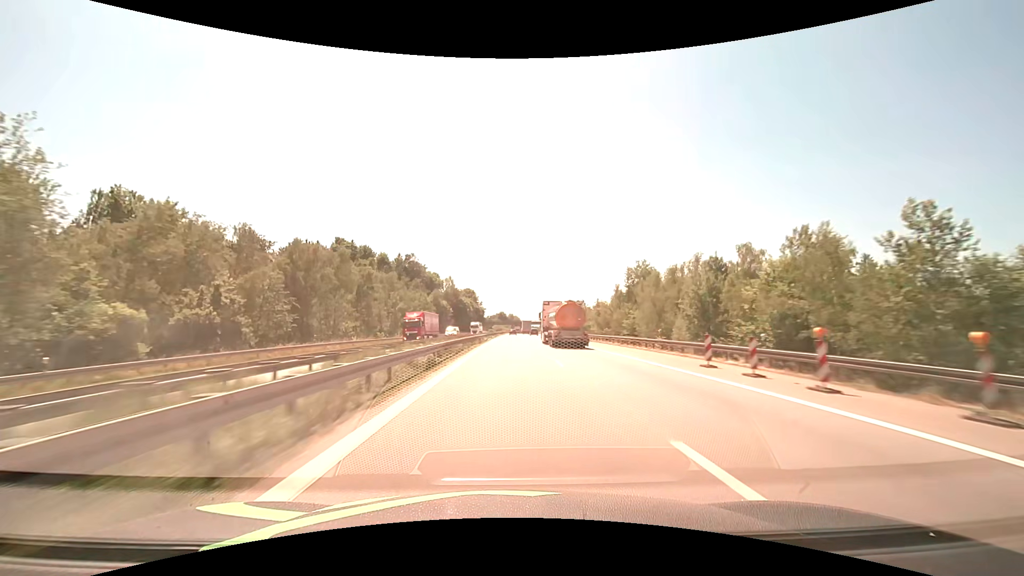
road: motorway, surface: asphalt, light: Day
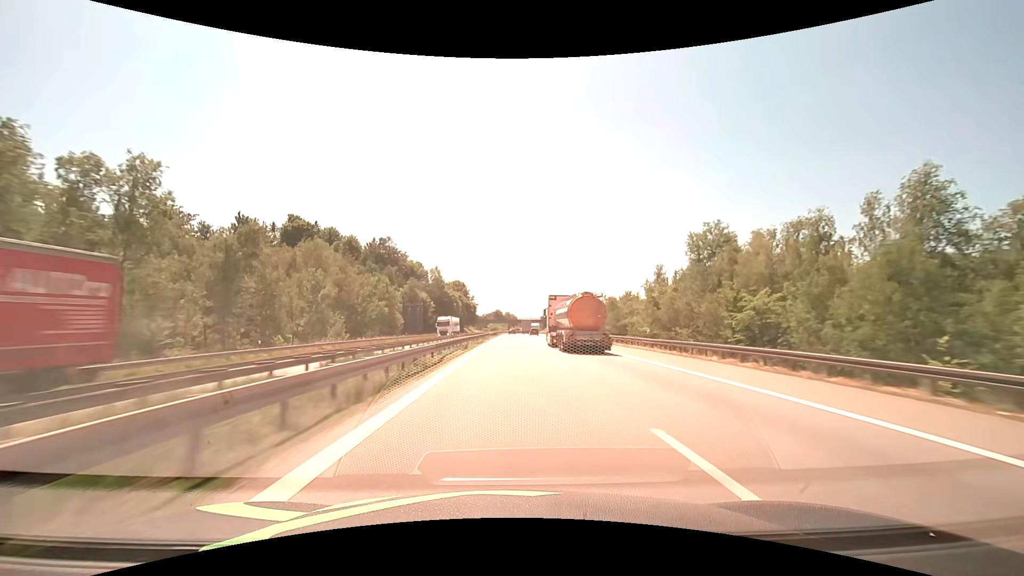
(+0.2, +38.0) m; 0°
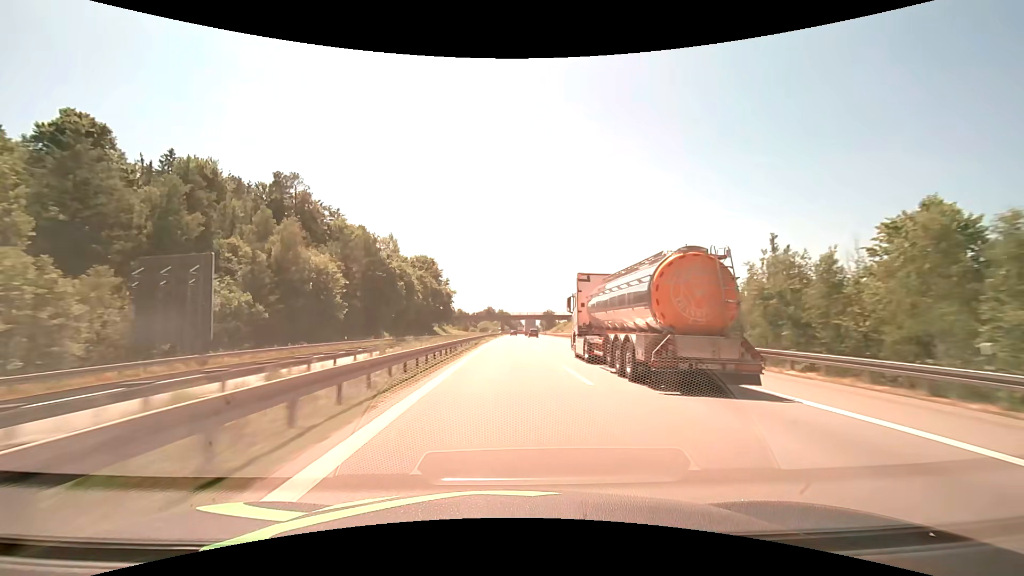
(+0.4, +76.1) m; +1°
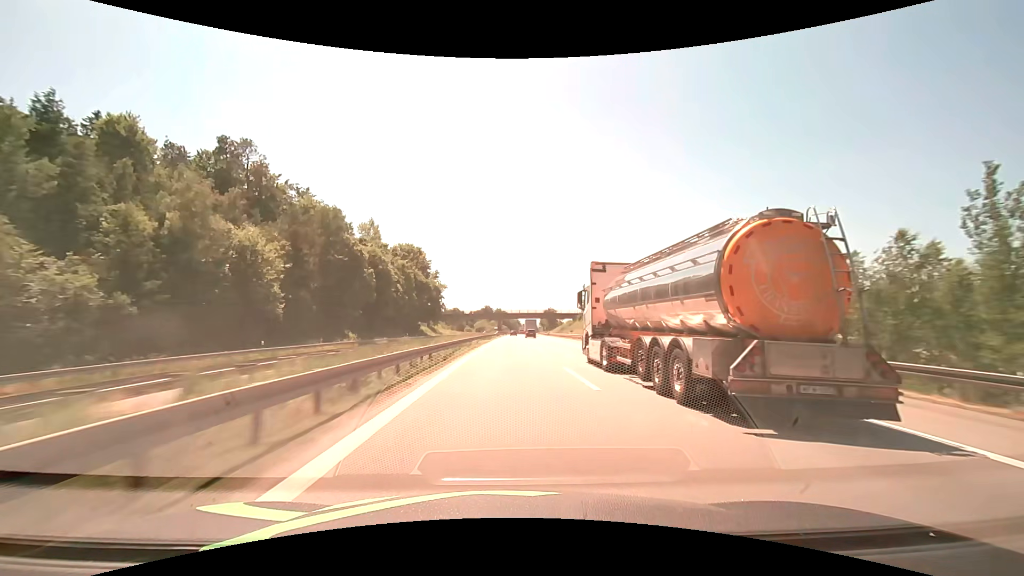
(0.0, +19.0) m; 0°
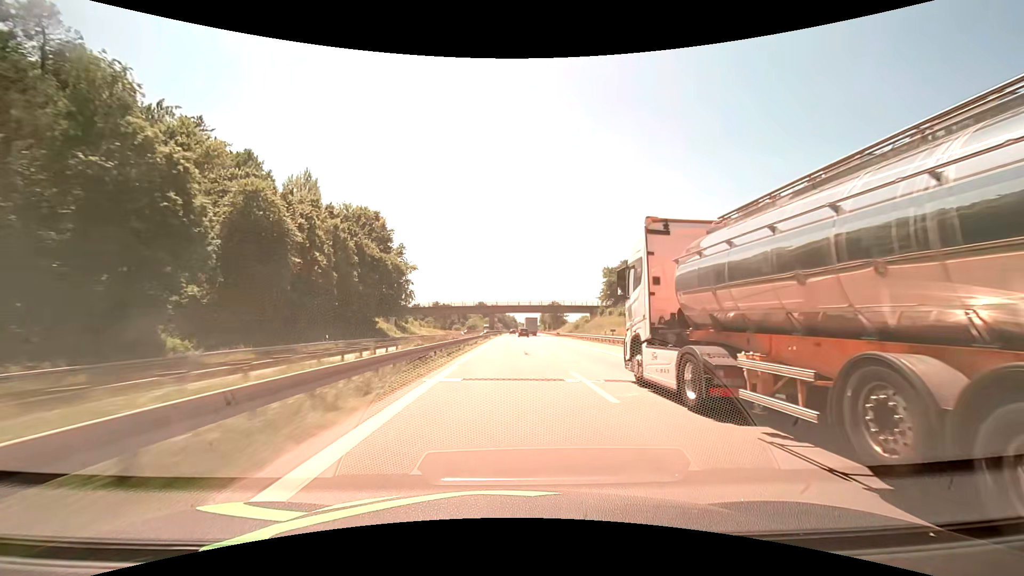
(+0.1, +38.1) m; 0°
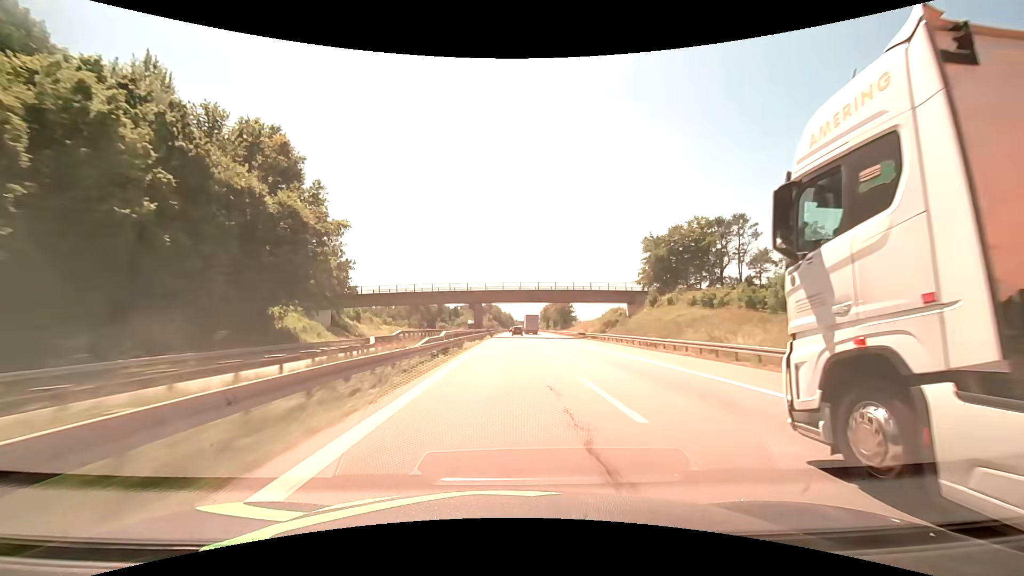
(+0.1, +38.1) m; 0°
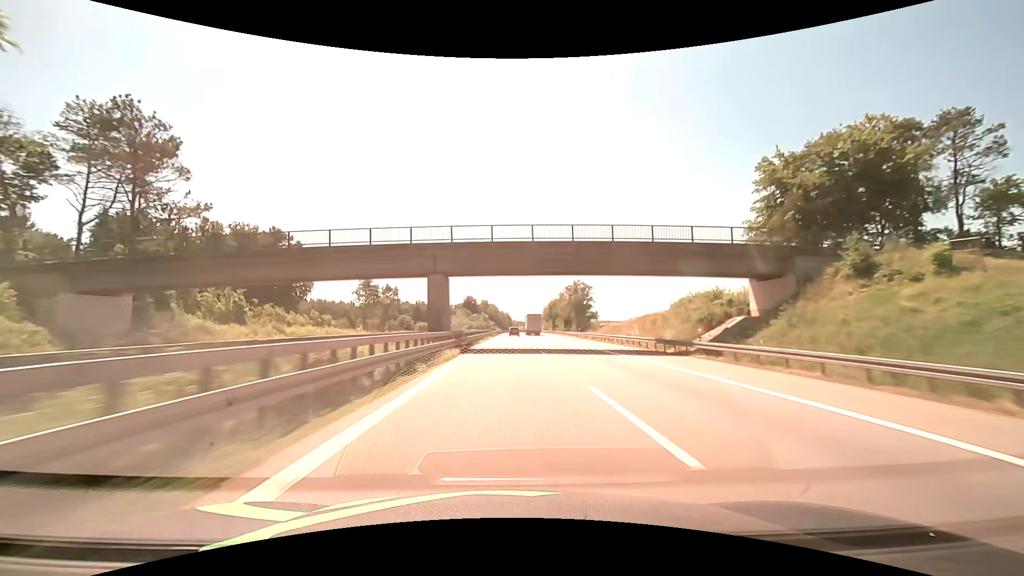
(+0.1, +38.2) m; 0°
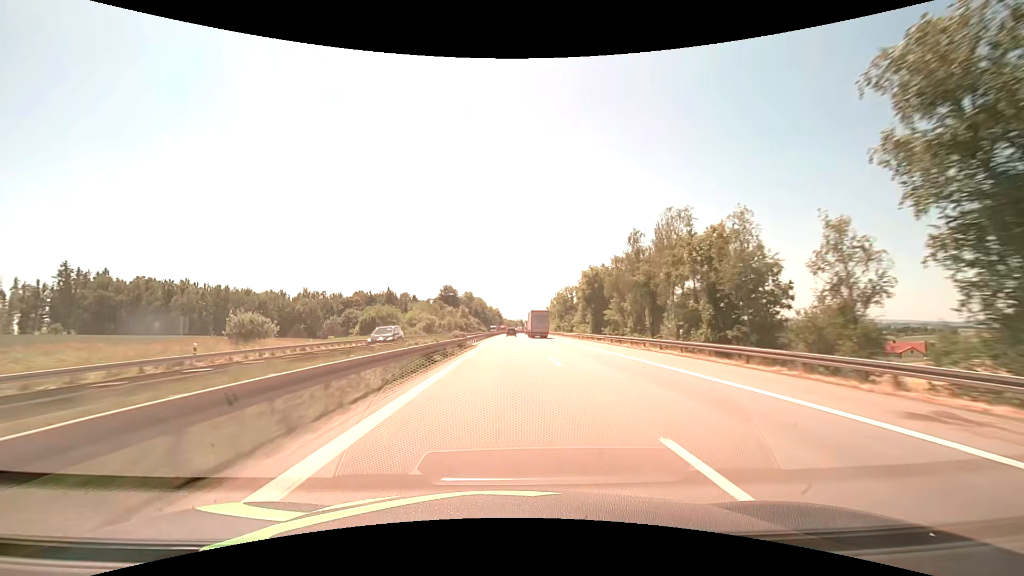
(+0.6, +95.3) m; +1°
(0, +10) (0, +20) (0, +30) (0, +40) (0, +50) (0, +60) (0, +70) (+1, +80) (+1, +90) (+1, +100) m
